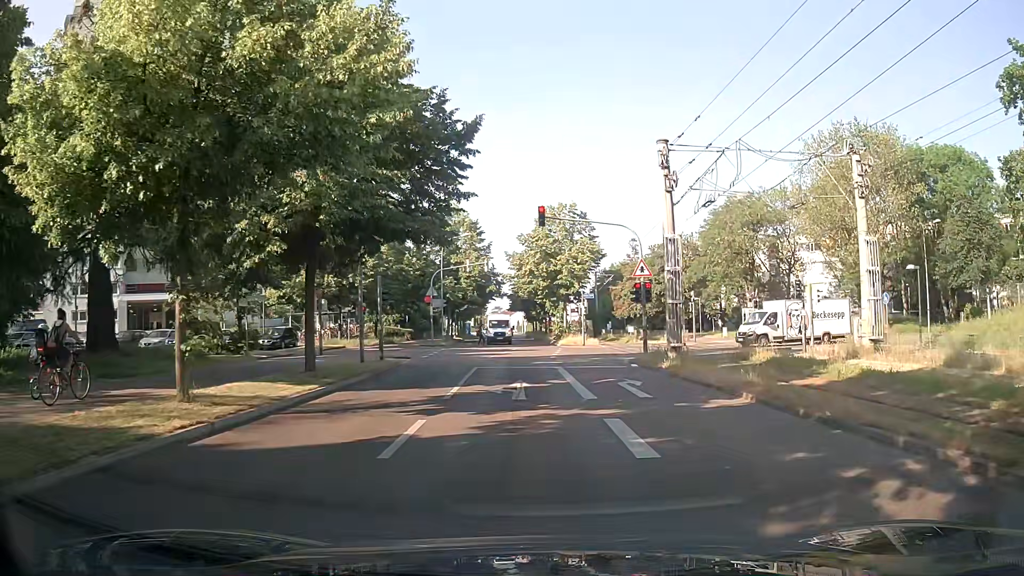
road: residential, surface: asphalt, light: Day
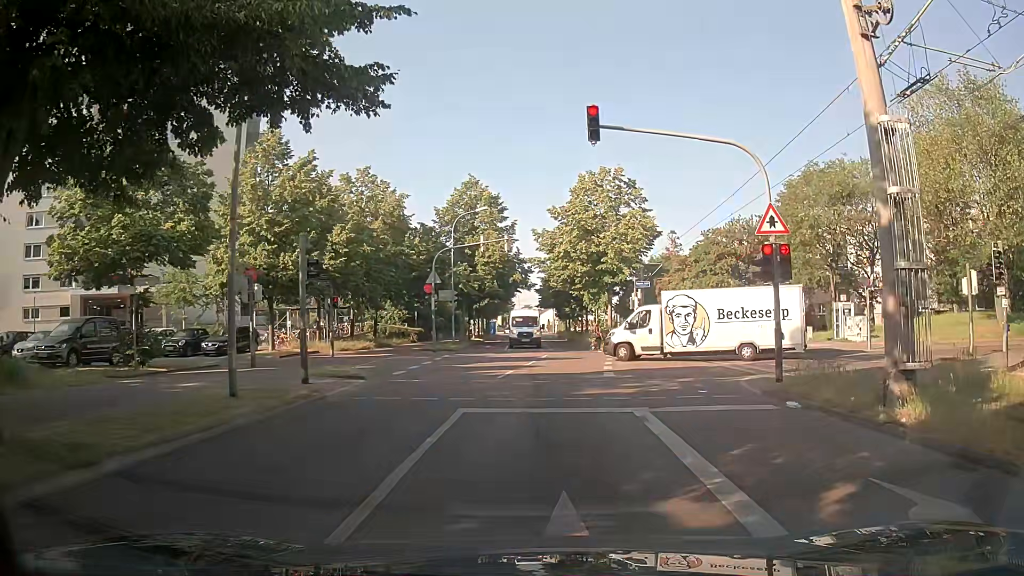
(-0.3, +12.2) m; -2°
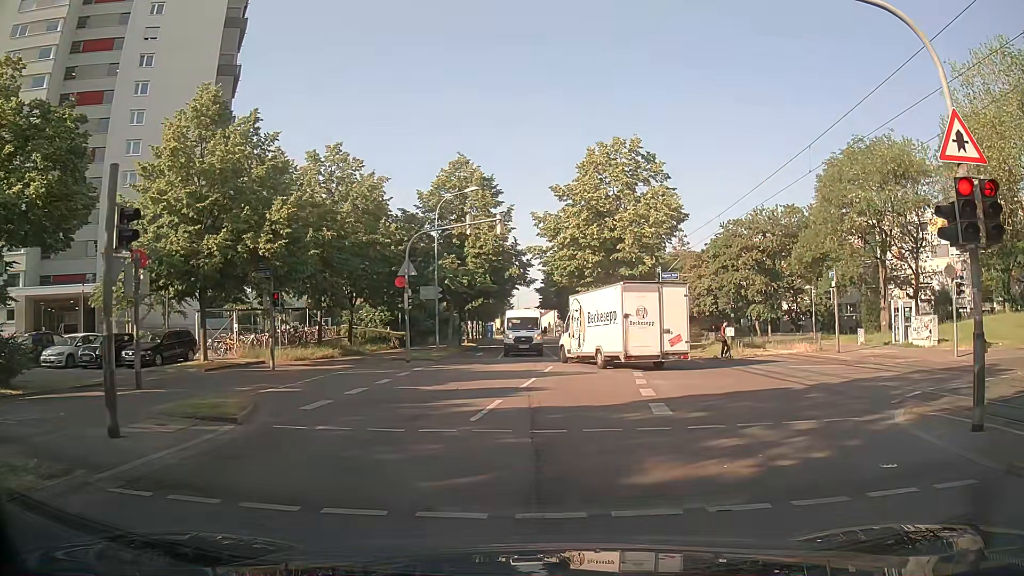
(-0.1, +7.4) m; -2°
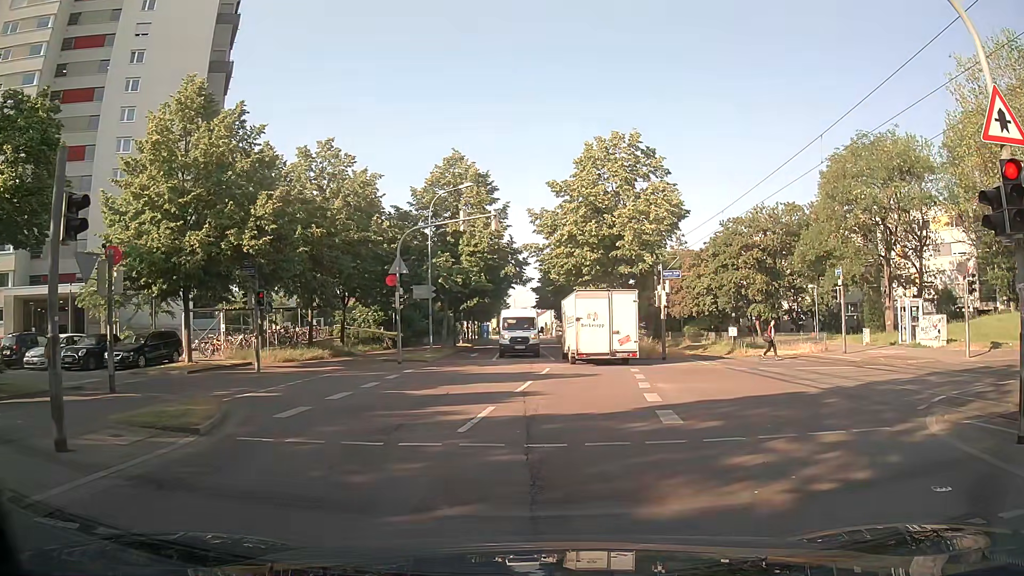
(0.0, +1.0) m; 0°
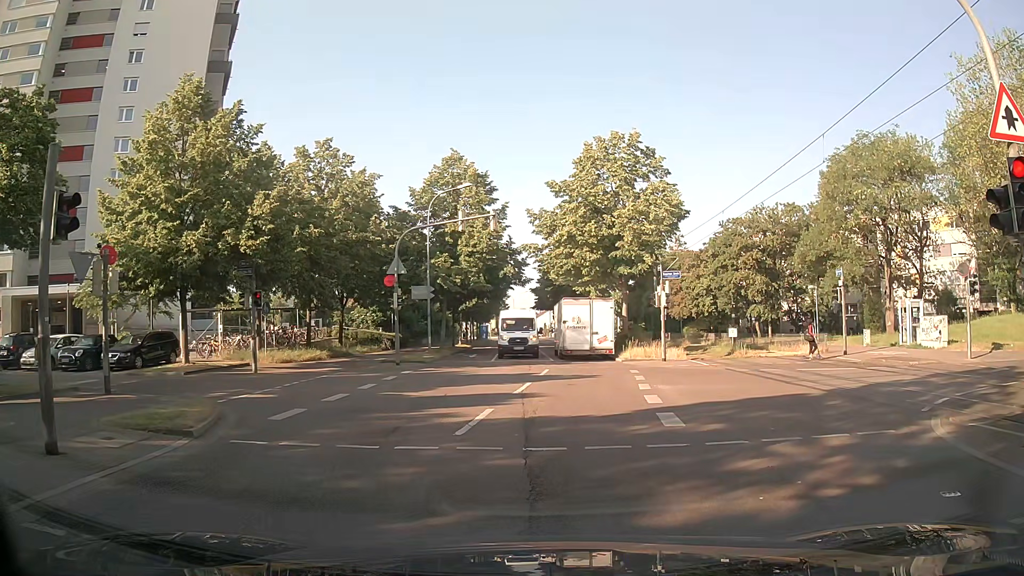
(0.0, +0.2) m; 0°
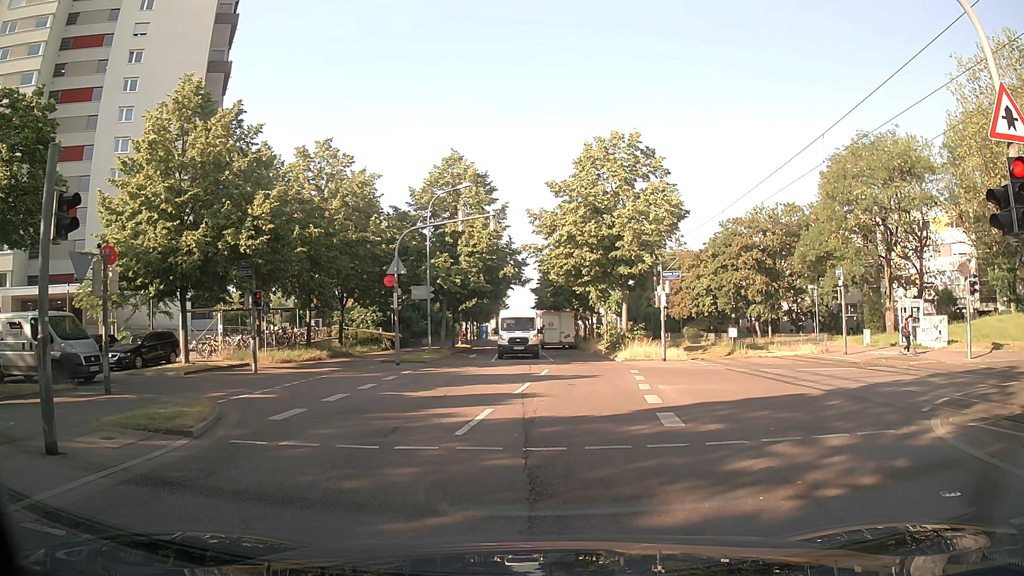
(0.0, +0.1) m; 0°
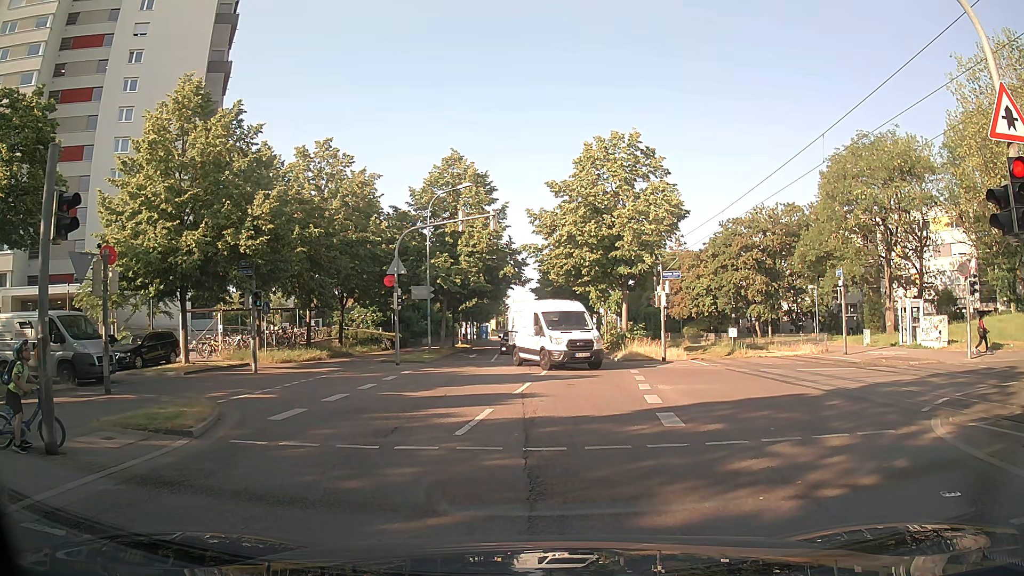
(0.0, 0.0) m; 0°
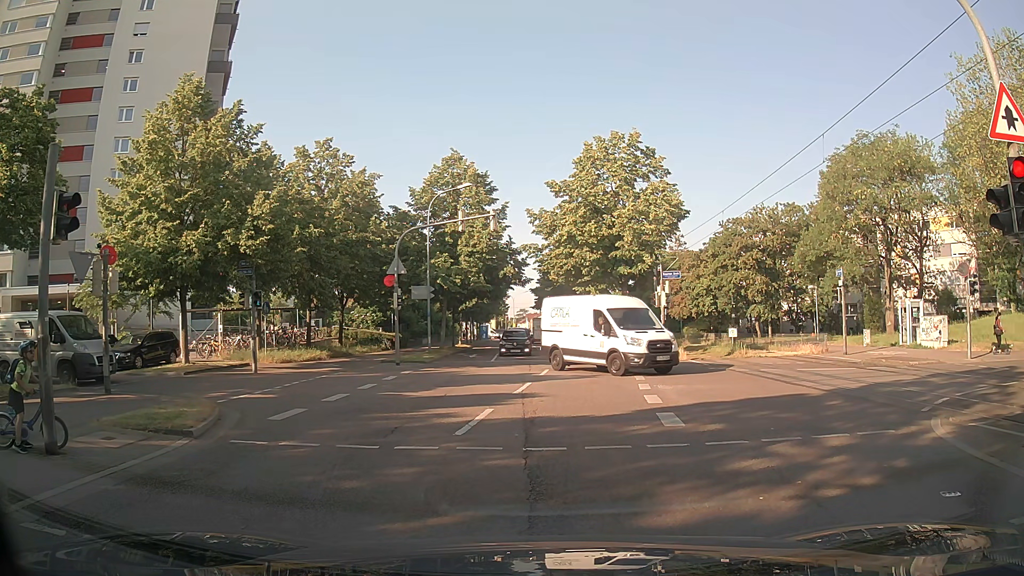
(0.0, 0.0) m; 0°
